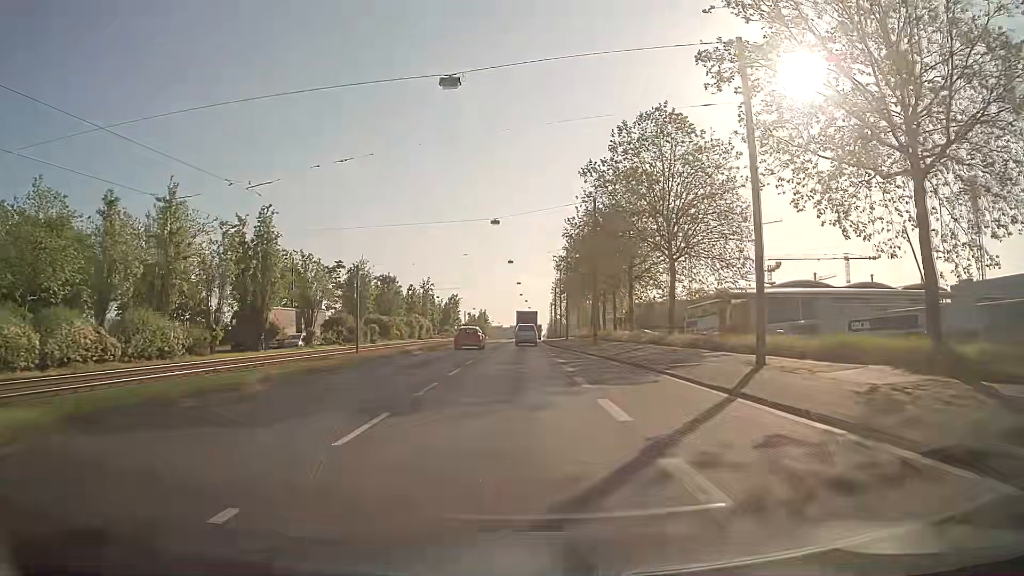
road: primary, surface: asphalt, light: Day
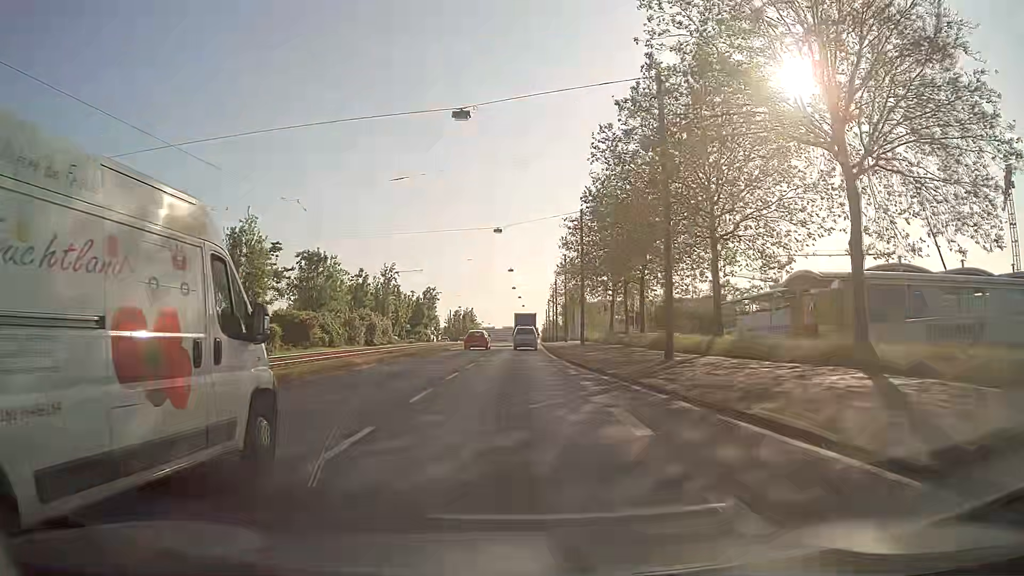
(+0.2, +25.5) m; +1°
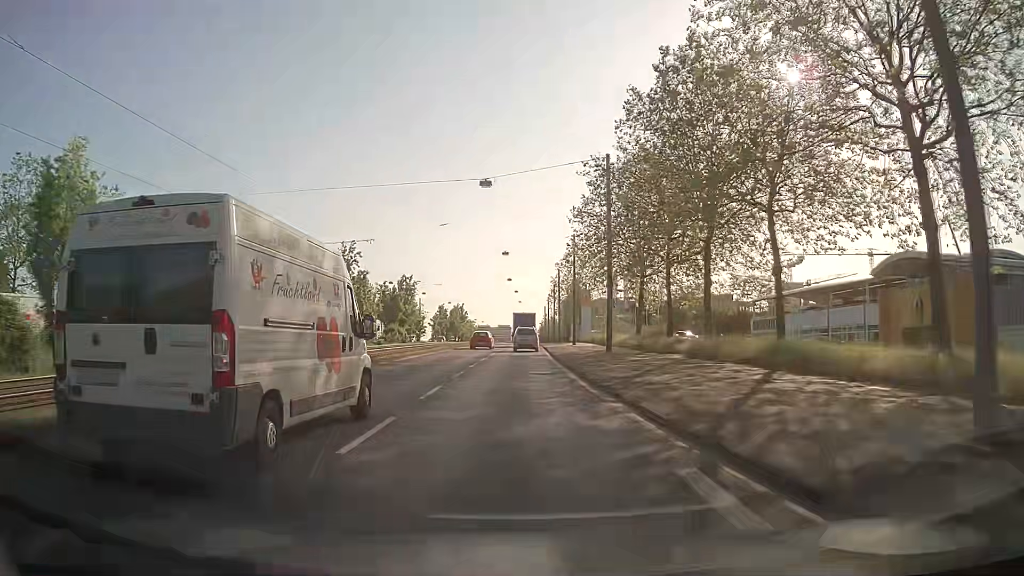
(+0.1, +17.0) m; 0°
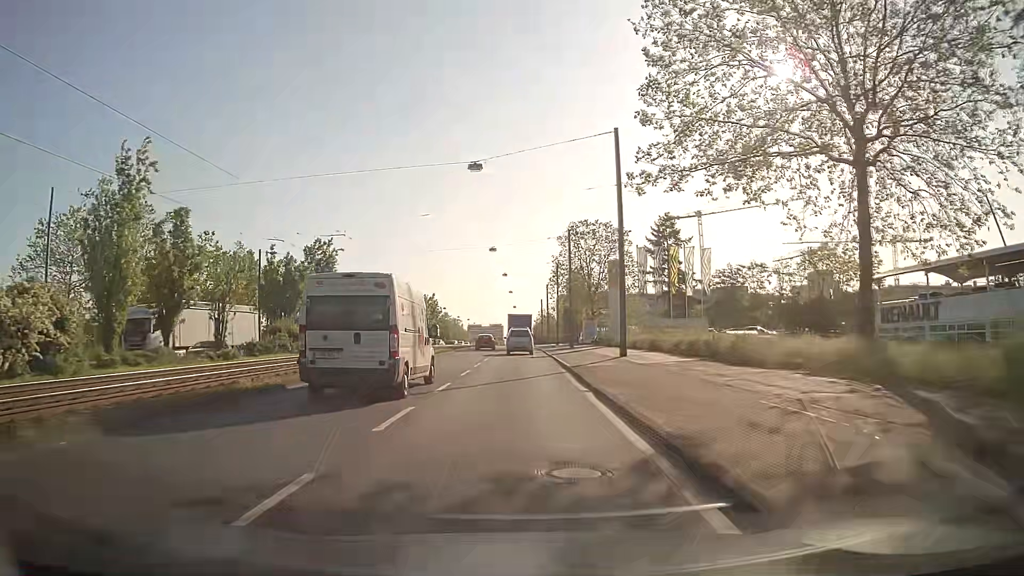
(+0.4, +34.1) m; +1°
